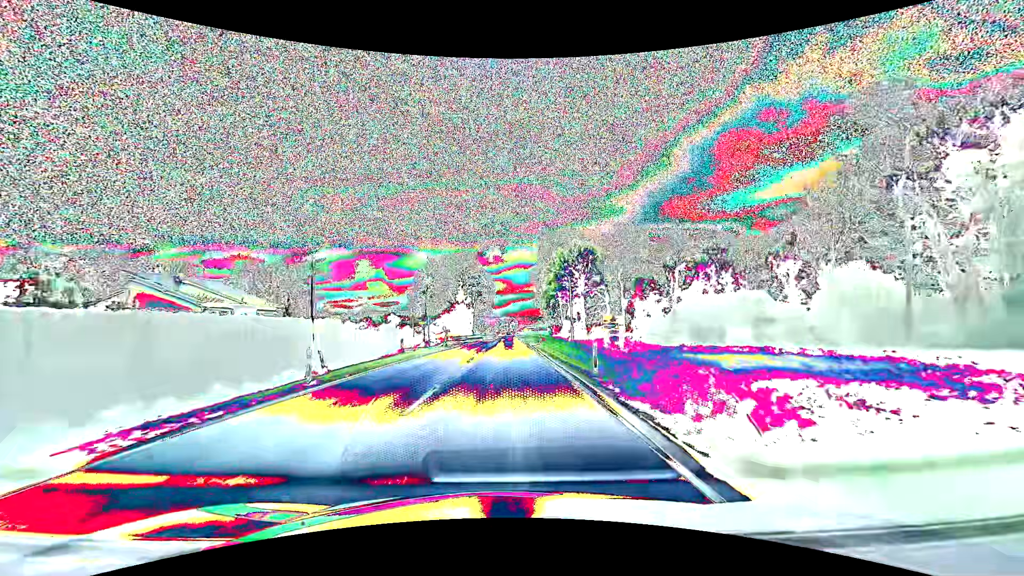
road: primary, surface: asphalt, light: Day
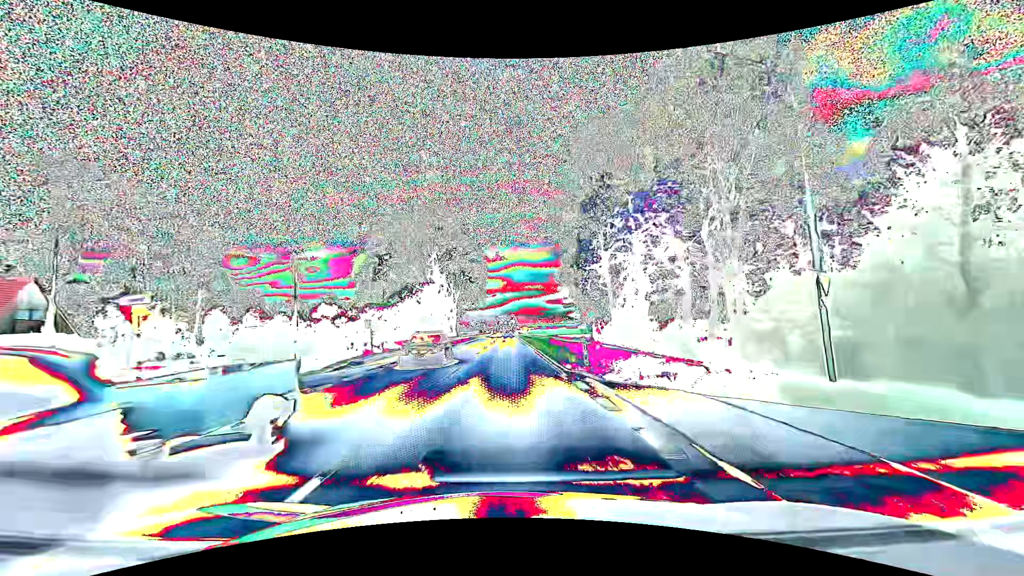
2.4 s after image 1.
(0.0, +42.9) m; 0°
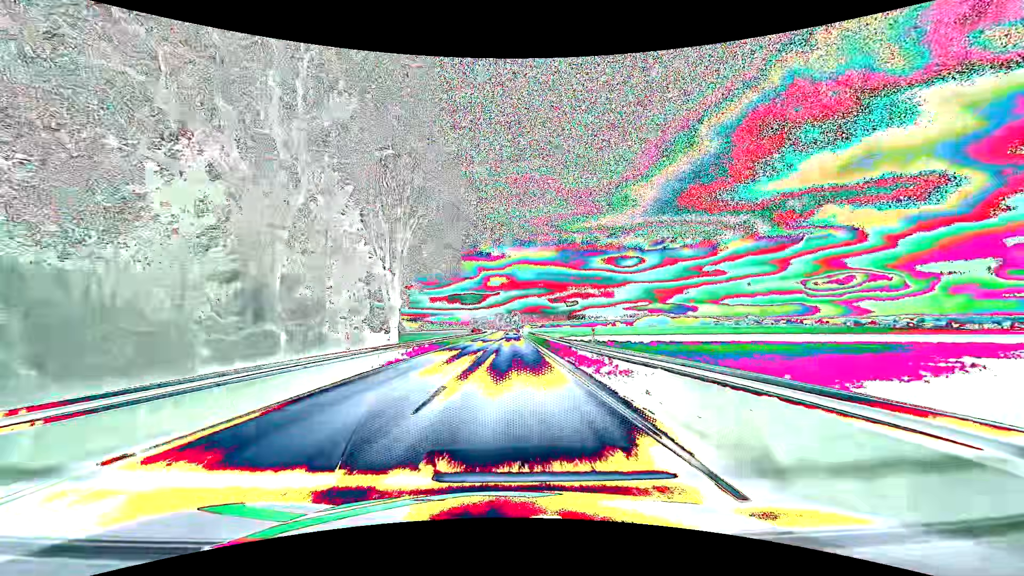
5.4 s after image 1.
(-0.2, +53.8) m; -1°
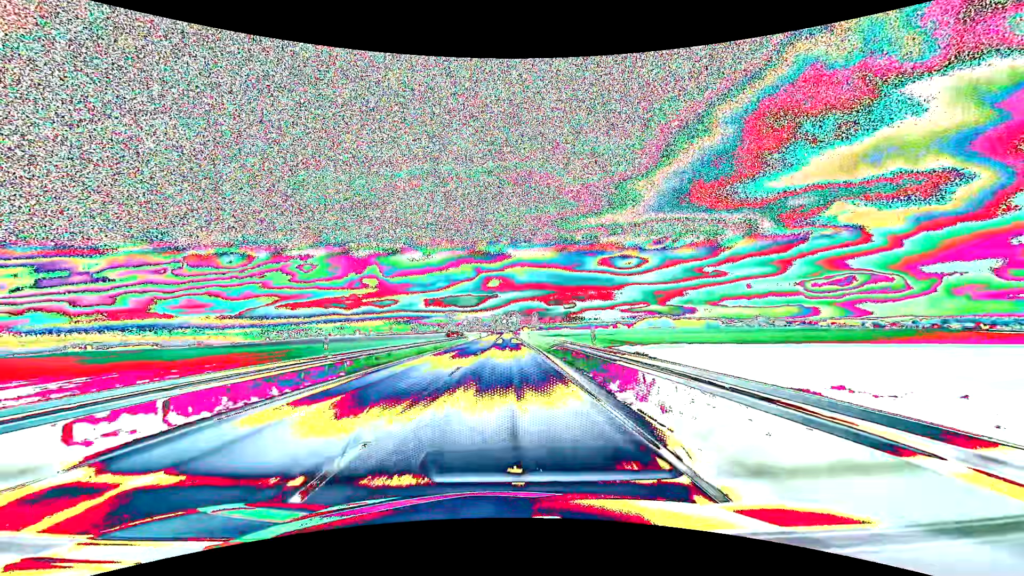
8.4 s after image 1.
(+0.7, +54.0) m; +1°
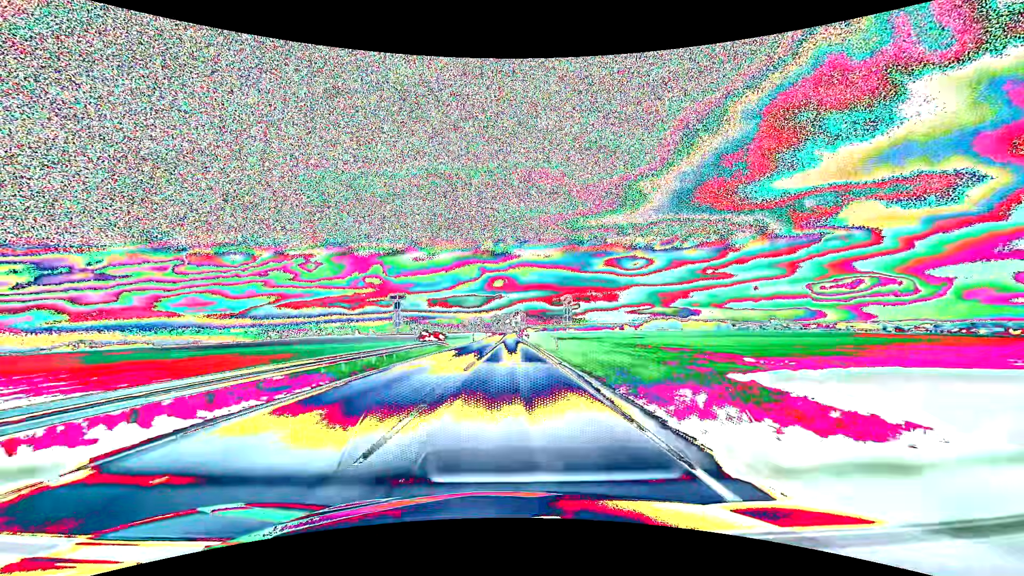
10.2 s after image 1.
(-0.1, +33.3) m; 0°
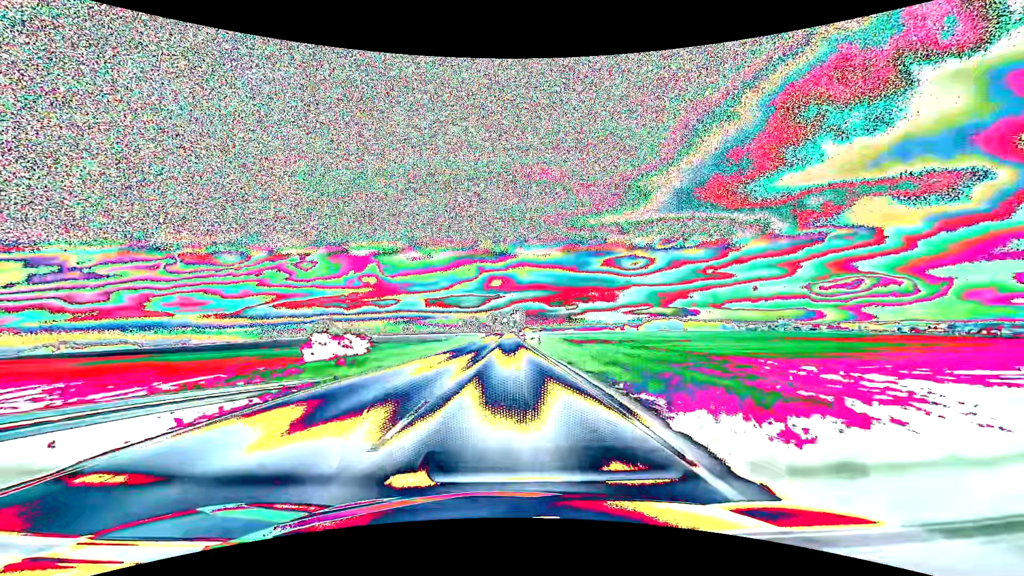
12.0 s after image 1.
(+0.1, +35.8) m; 0°
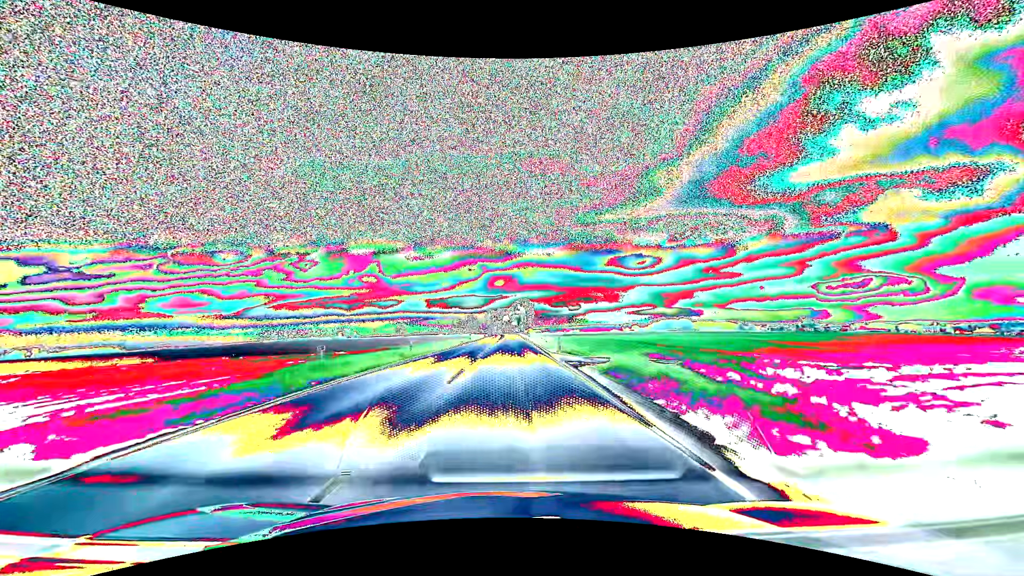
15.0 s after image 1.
(-0.1, +65.4) m; 0°
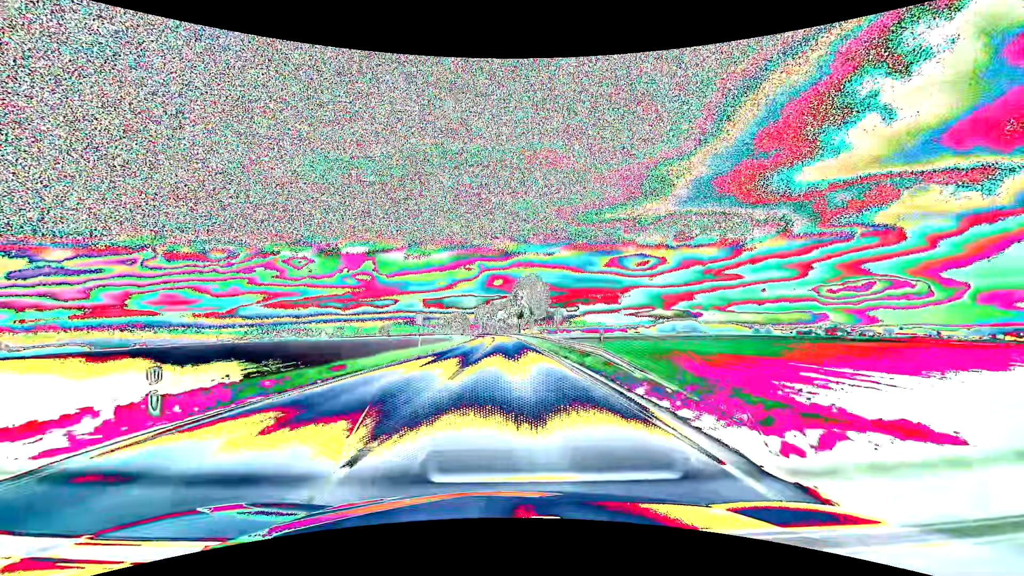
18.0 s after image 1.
(+0.2, +71.7) m; 0°
(0, +10) (0, +20) (0, +30) (0, +40) (0, +50) (0, +60) (0, +70) (-1, +80) (-1, +90) (-1, +100) m
